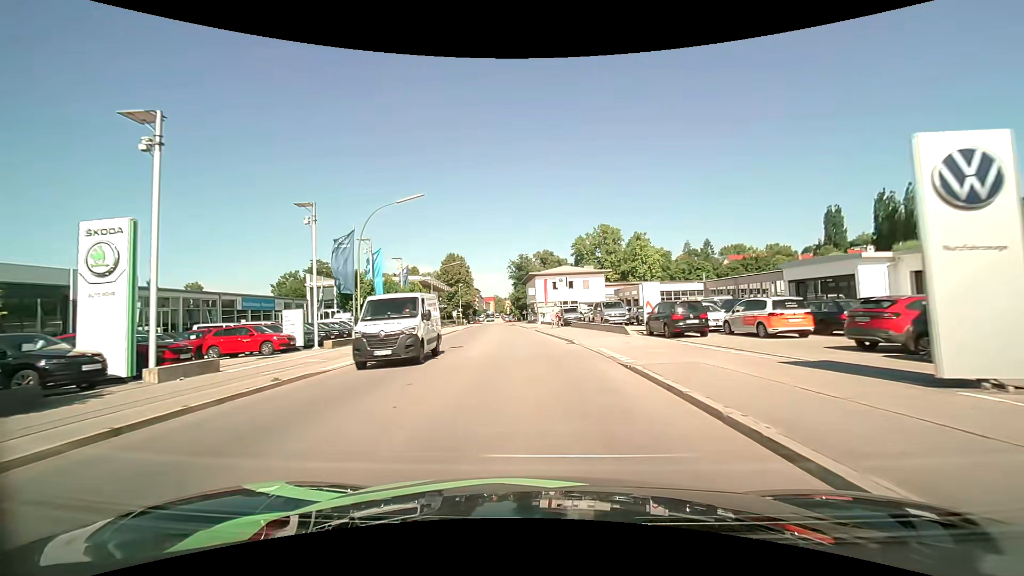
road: tertiary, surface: asphalt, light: Day
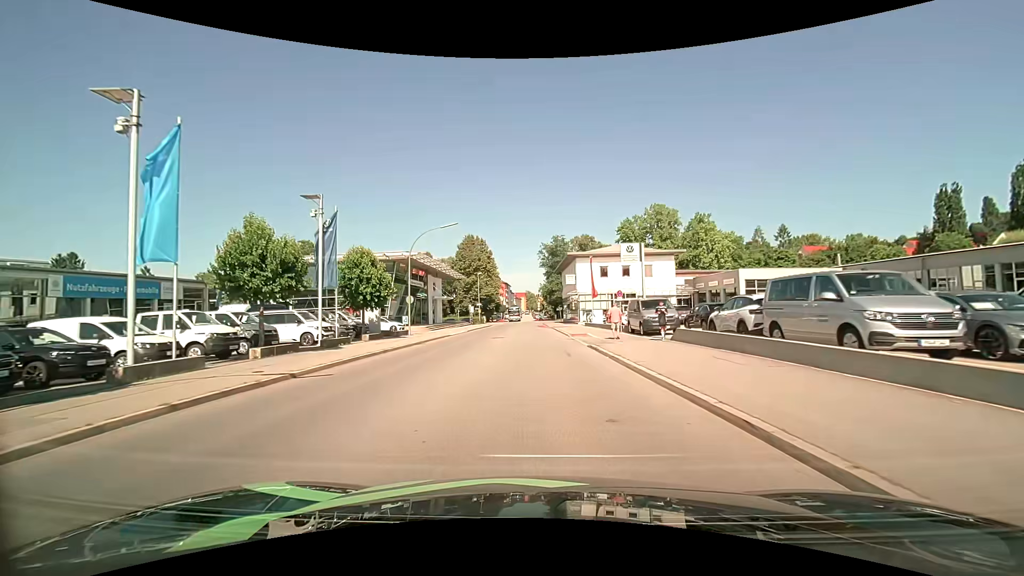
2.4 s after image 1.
(-0.9, +25.4) m; -4°
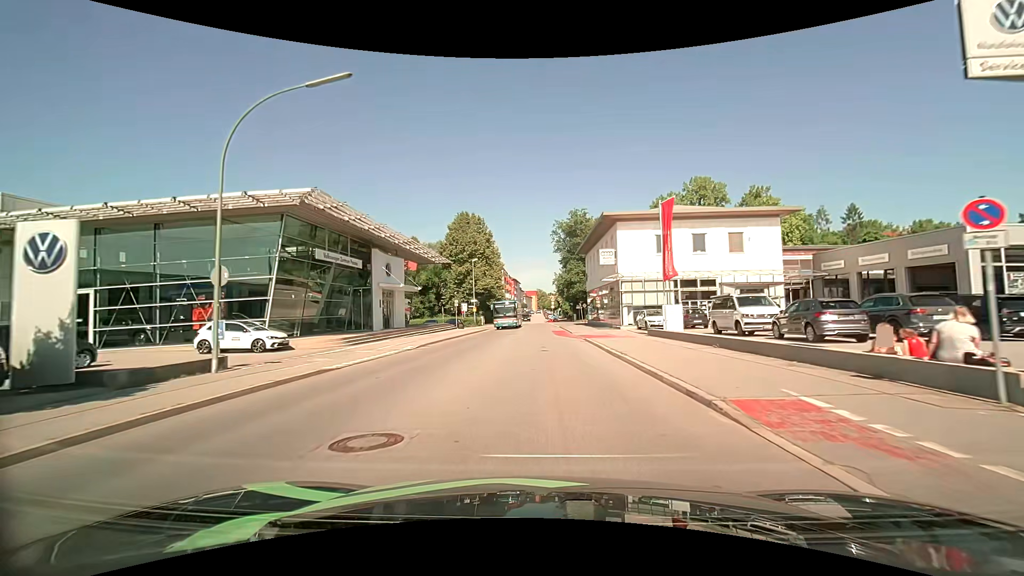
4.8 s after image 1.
(-0.3, +24.5) m; -1°
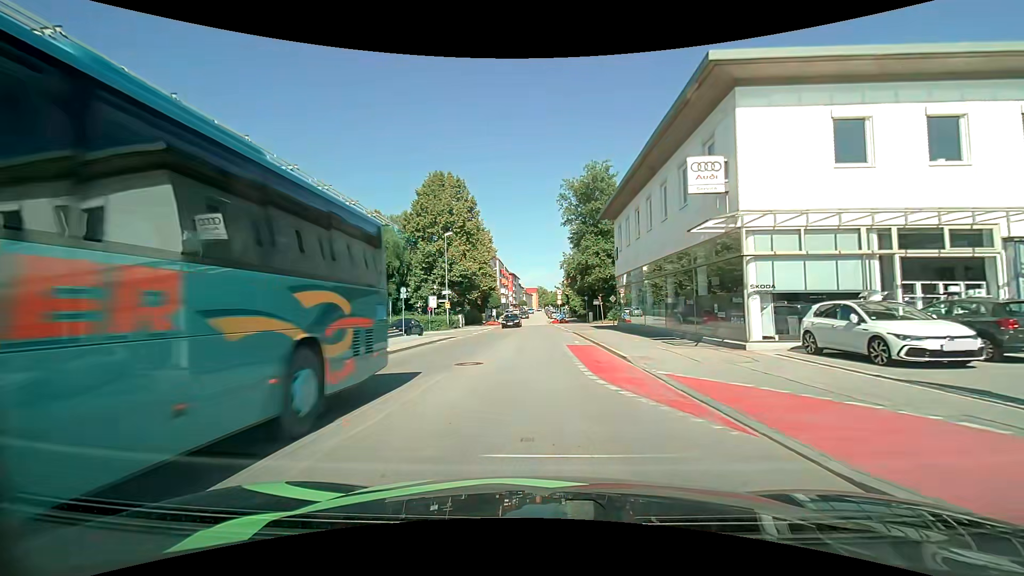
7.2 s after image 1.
(-0.1, +23.3) m; 0°
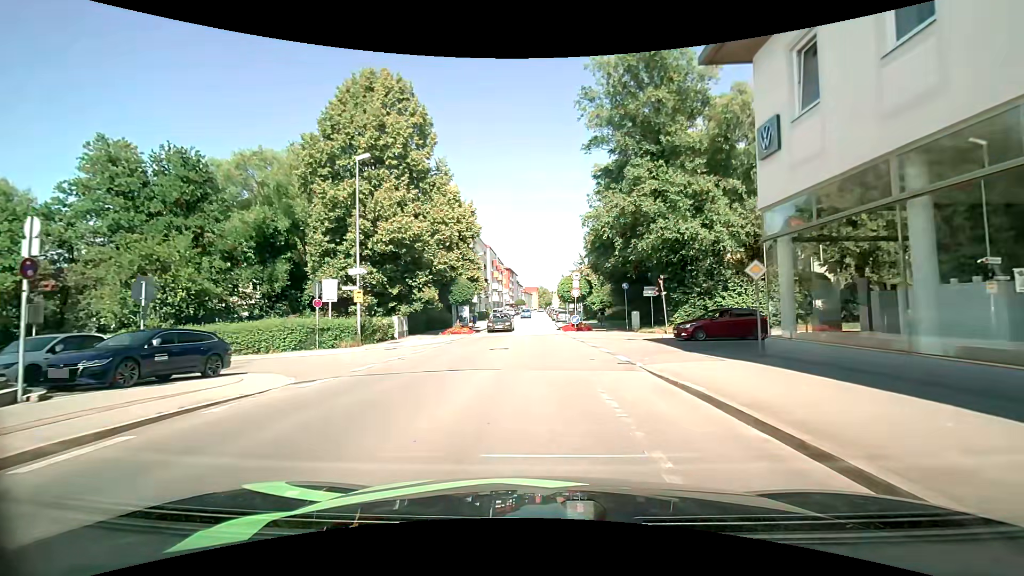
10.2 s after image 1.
(+0.1, +26.1) m; 0°
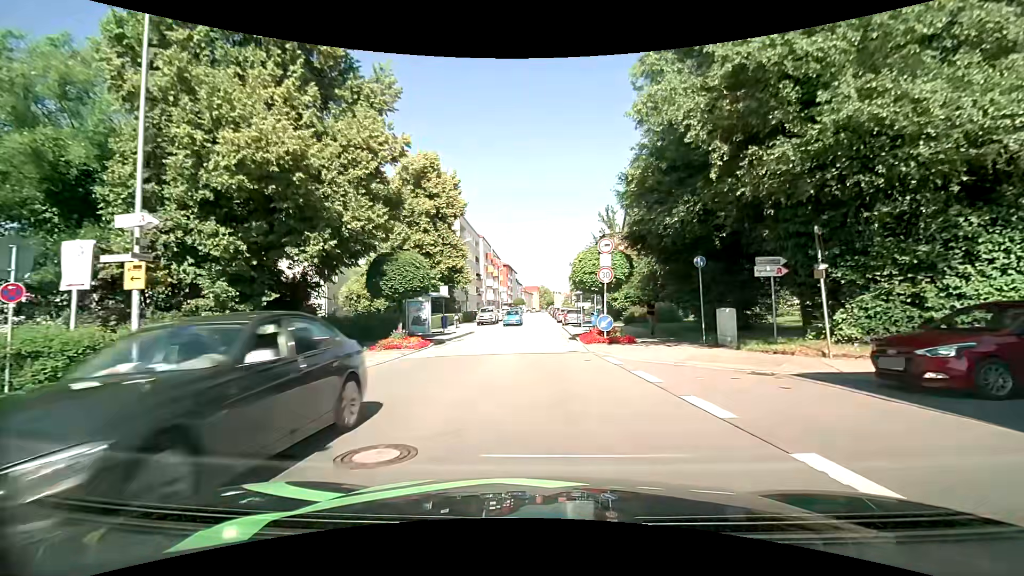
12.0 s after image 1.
(0.0, +14.9) m; 0°
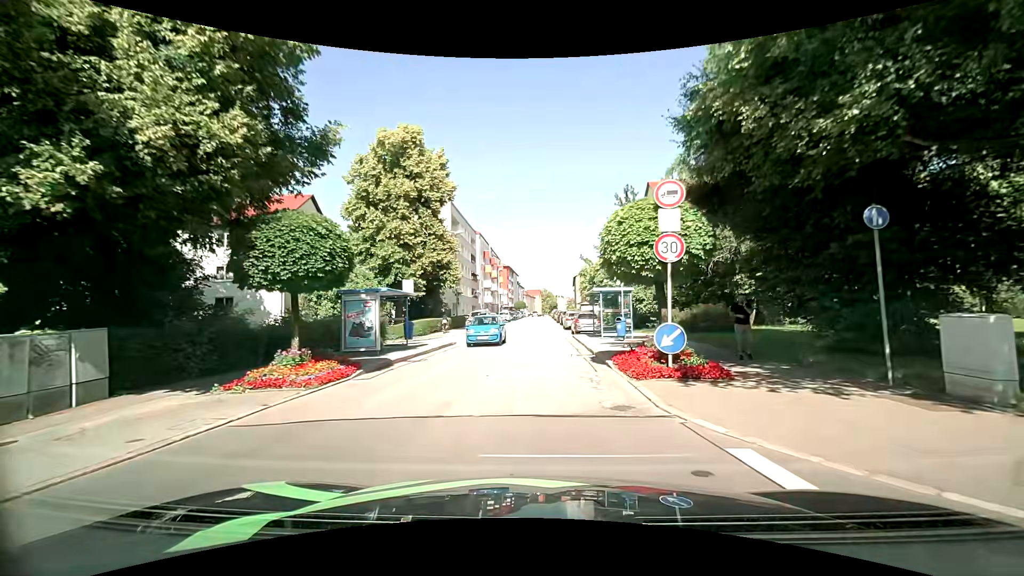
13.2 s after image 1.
(0.0, +9.0) m; +1°
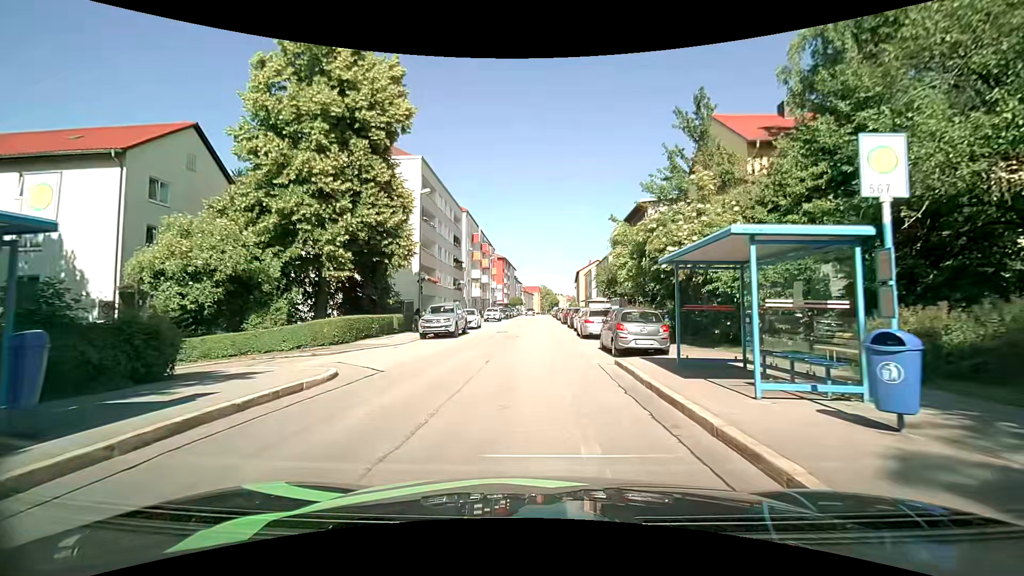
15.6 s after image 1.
(-0.2, +16.2) m; 0°
(0, +10) (0, +20) (0, +30) (0, +40) (0, +50) (0, +60) (0, +70) (0, +80) (0, +90) (0, +100) m
